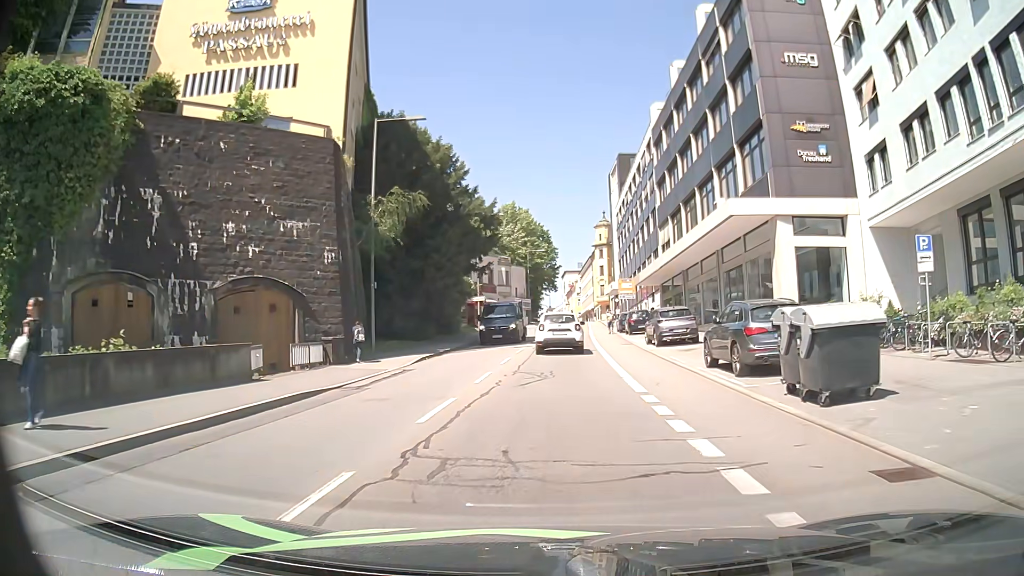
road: tertiary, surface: asphalt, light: Day
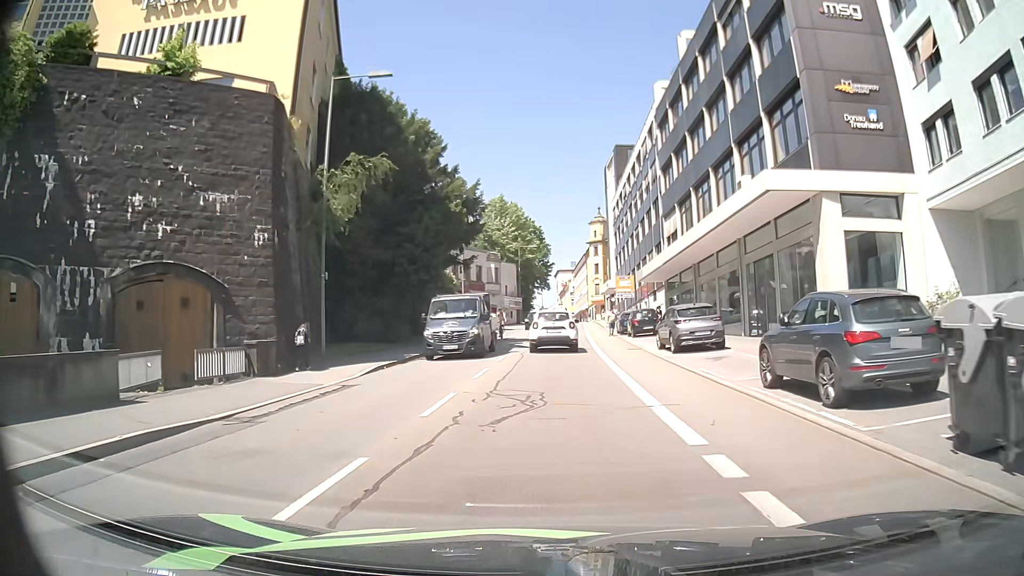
(-0.2, +5.5) m; -2°
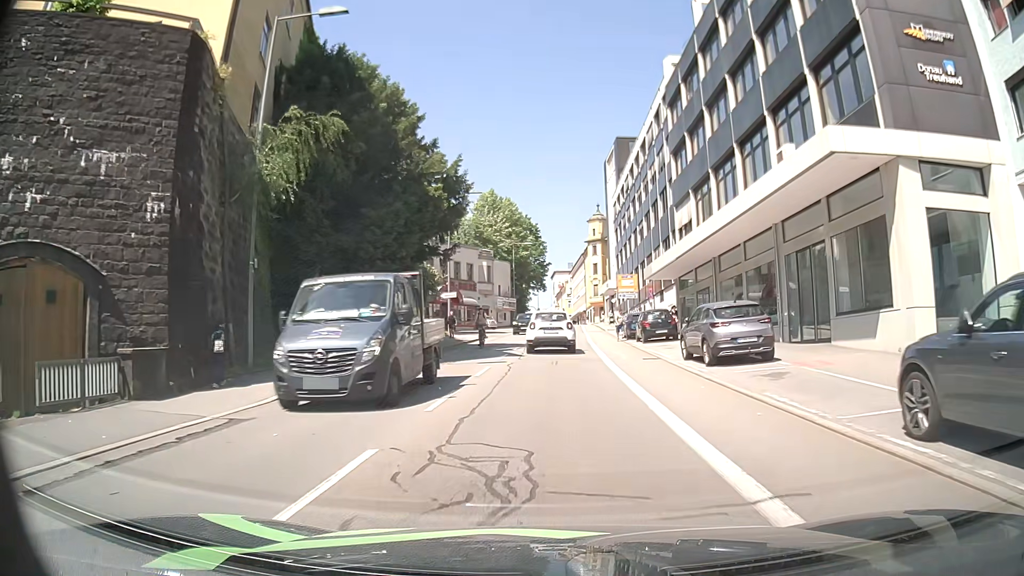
(+0.1, +5.6) m; +1°
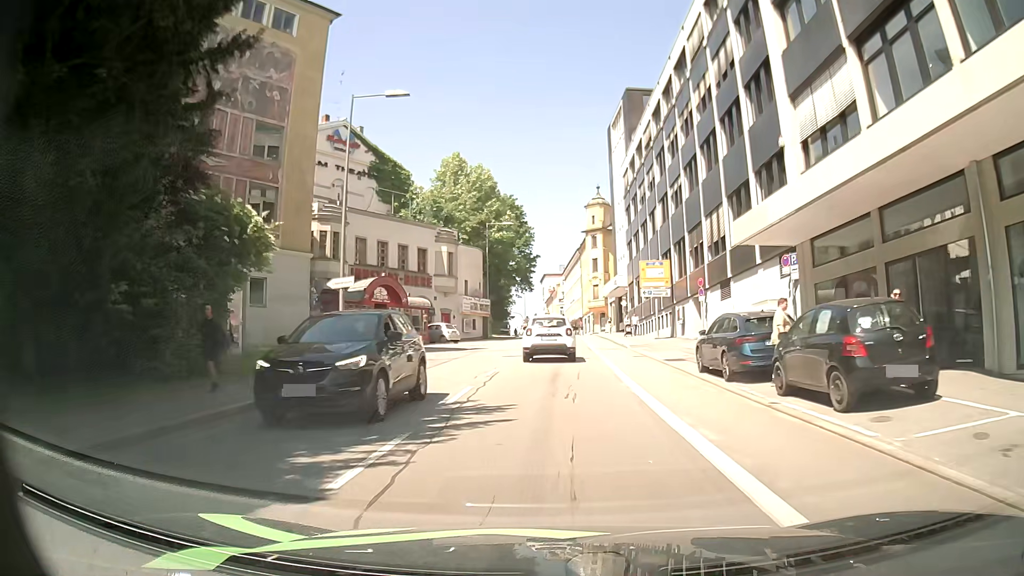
(+0.1, +22.7) m; +1°
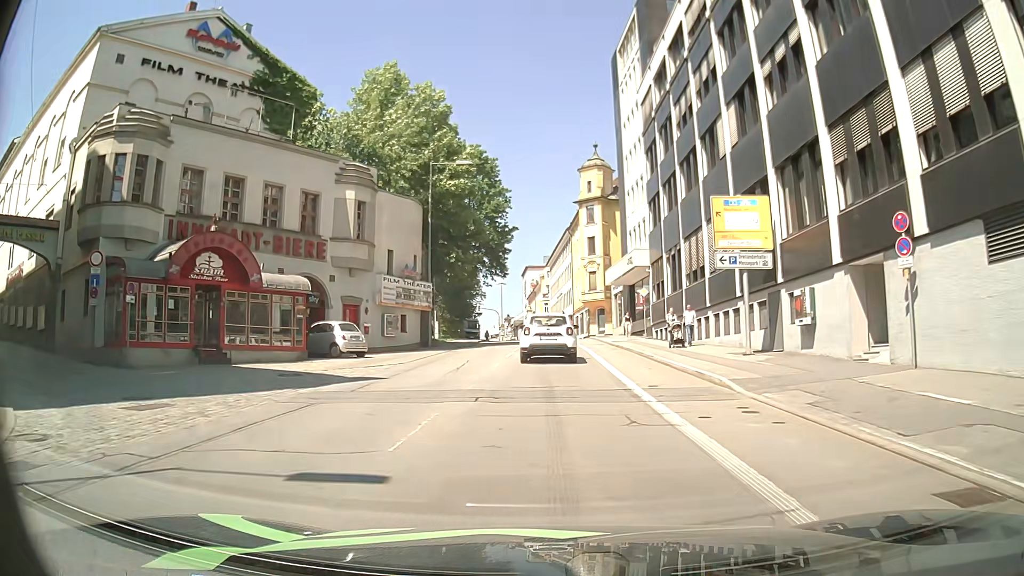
(-0.9, +22.3) m; -1°
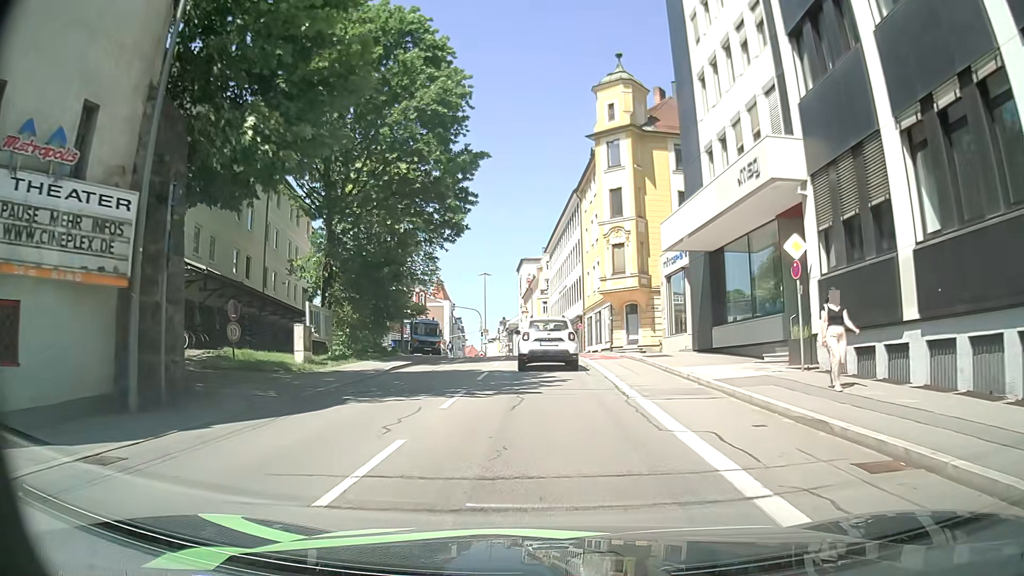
(-0.4, +26.2) m; 0°
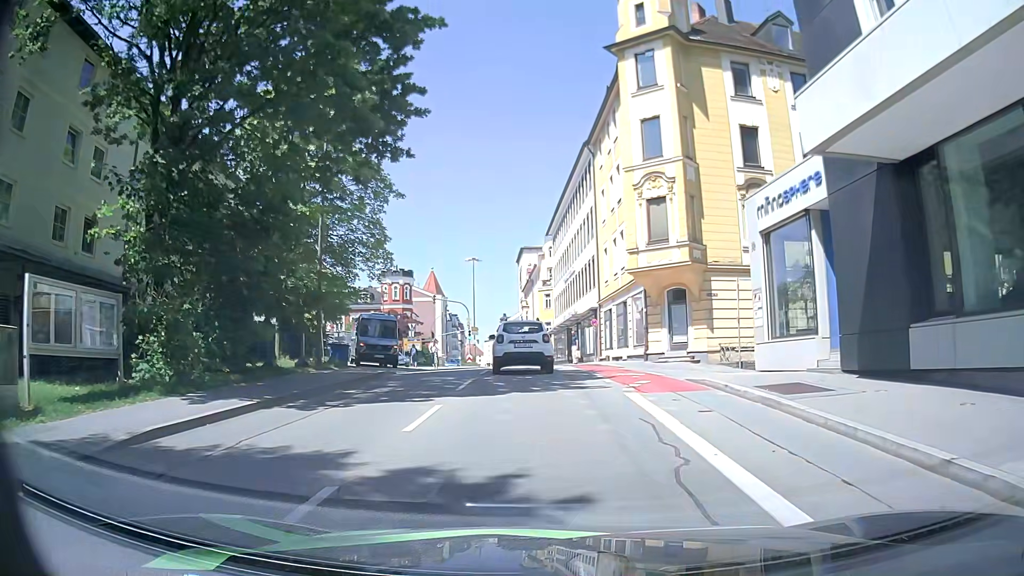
(0.0, +14.4) m; -1°
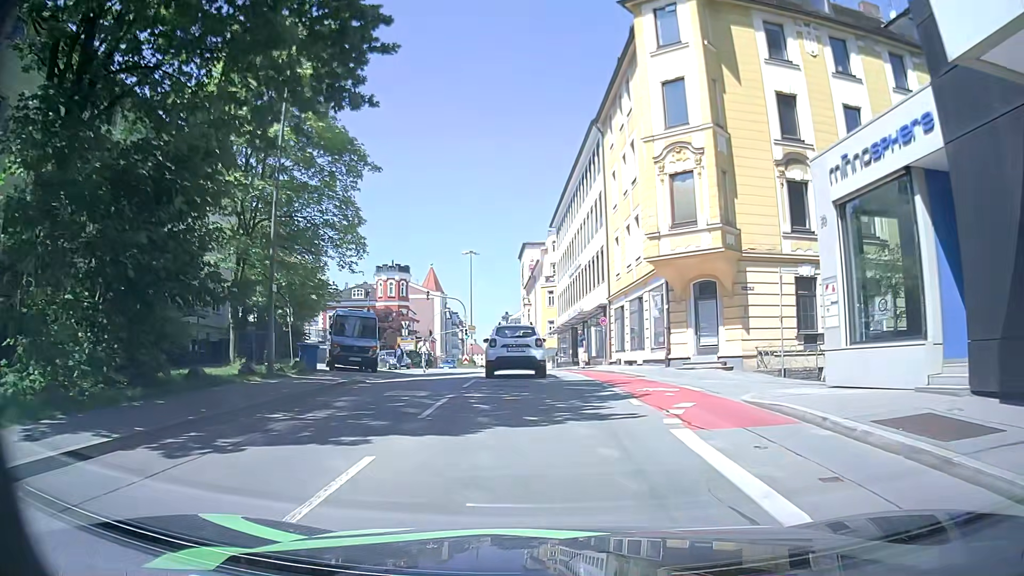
(+0.1, +4.6) m; +2°
(0, +10) (0, +20) (-1, +30) (-3, +40) (-6, +49) (-10, +58) (-16, +66) (-23, +74) (-29, +81) (-36, +89) m
